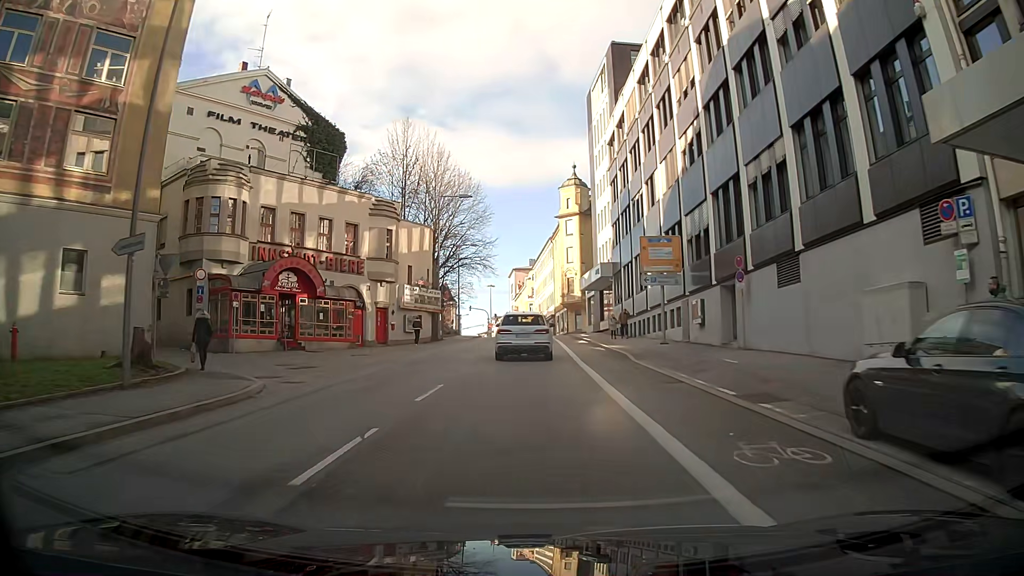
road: tertiary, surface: asphalt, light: Day
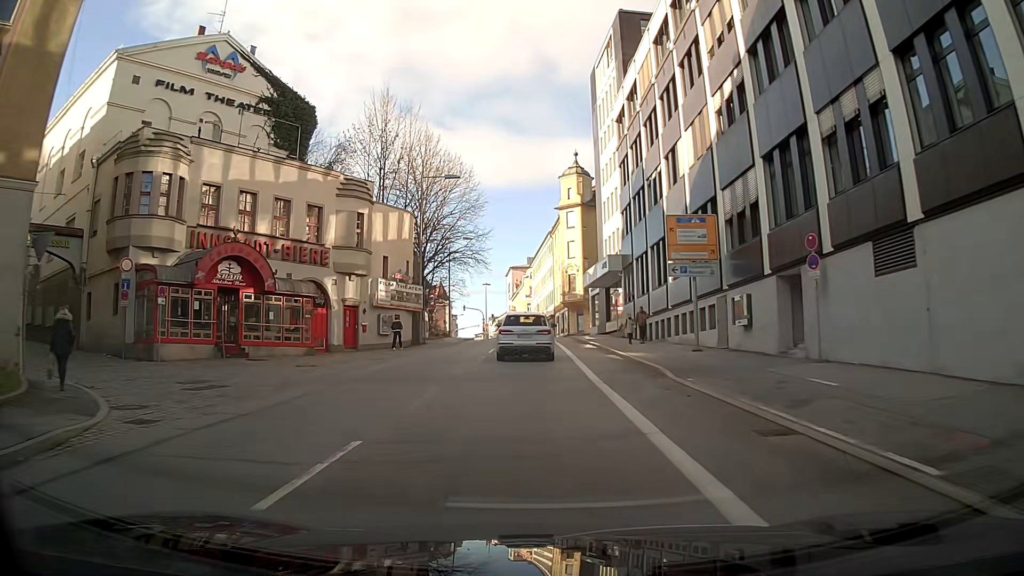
(0.0, +6.7) m; 0°
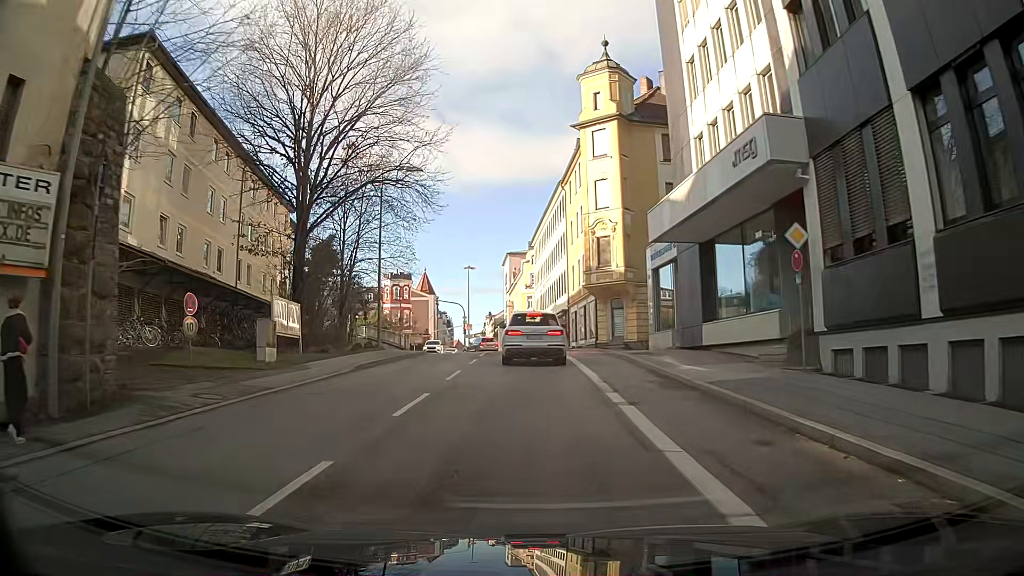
(+0.3, +31.3) m; 0°
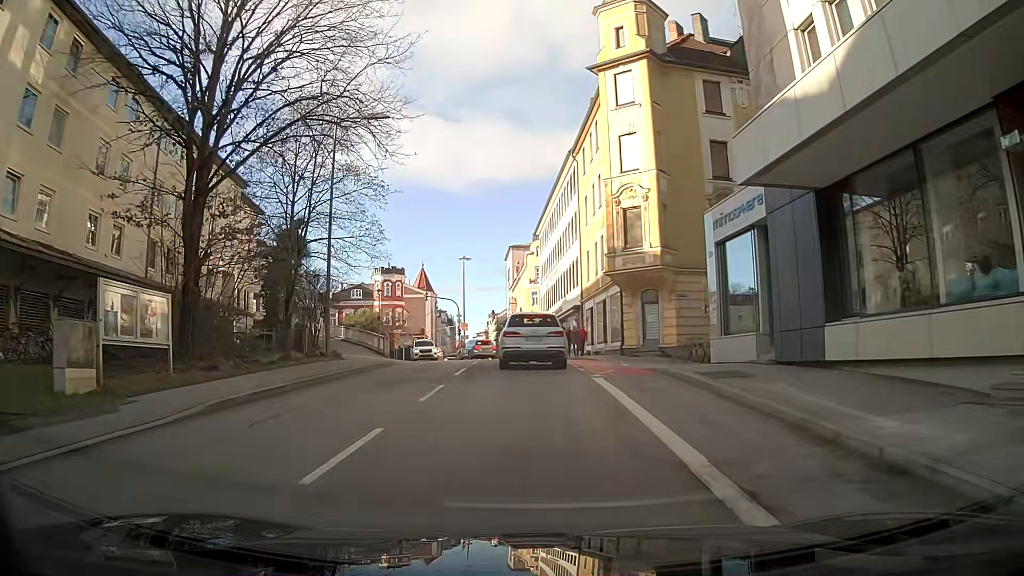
(+0.1, +9.9) m; +1°
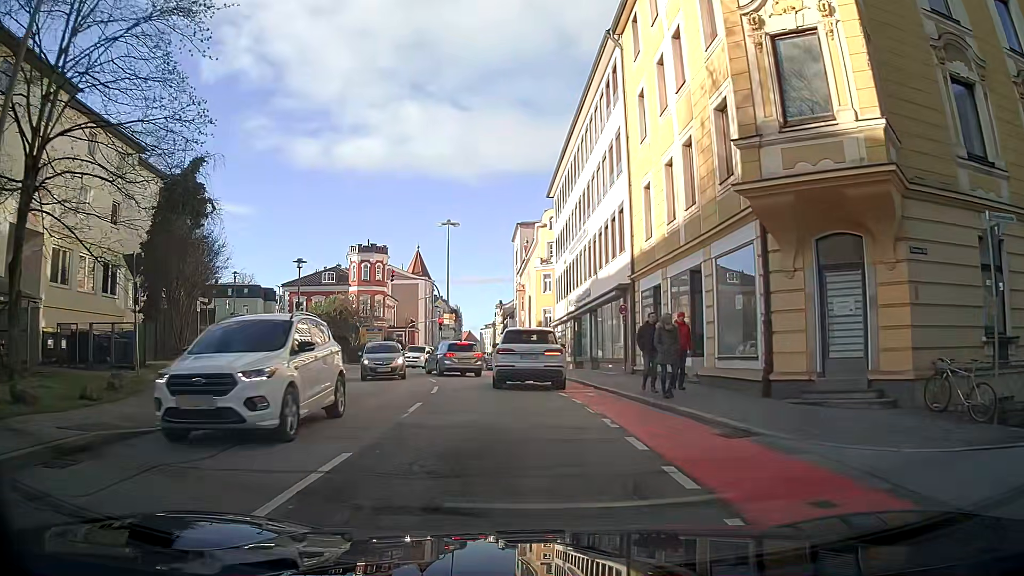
(-0.6, +19.0) m; -3°
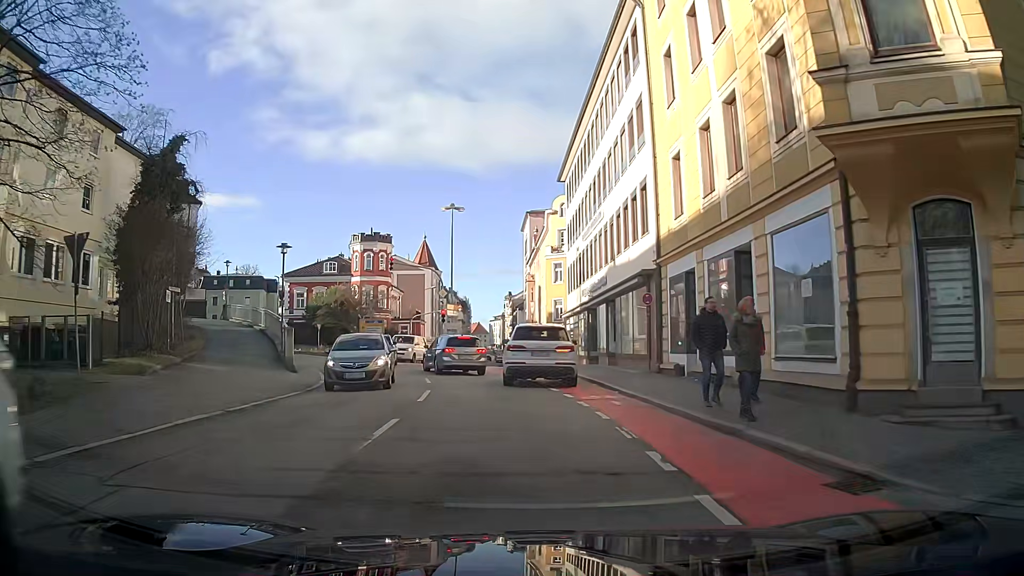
(0.0, +3.3) m; -1°
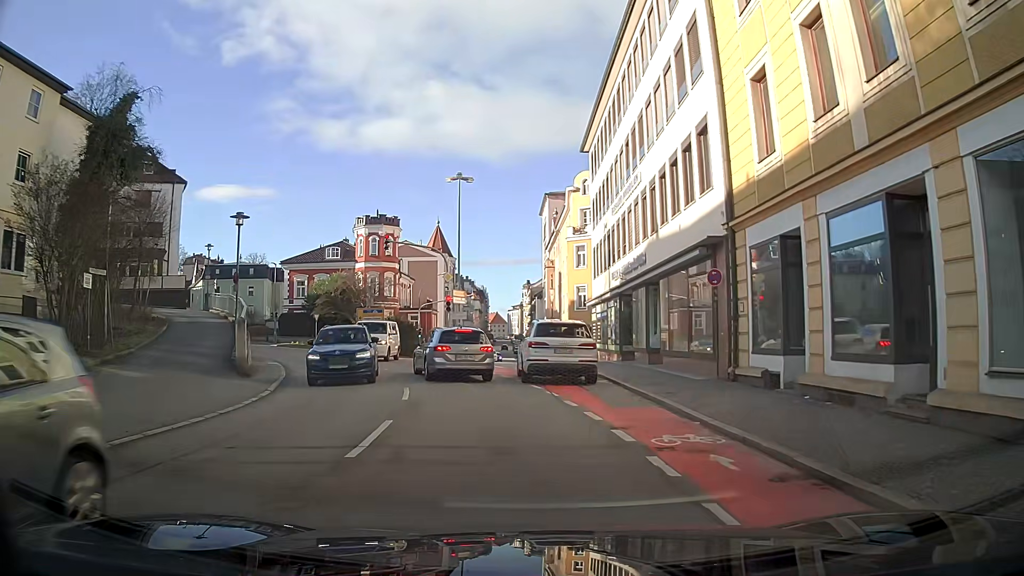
(0.0, +6.2) m; +1°
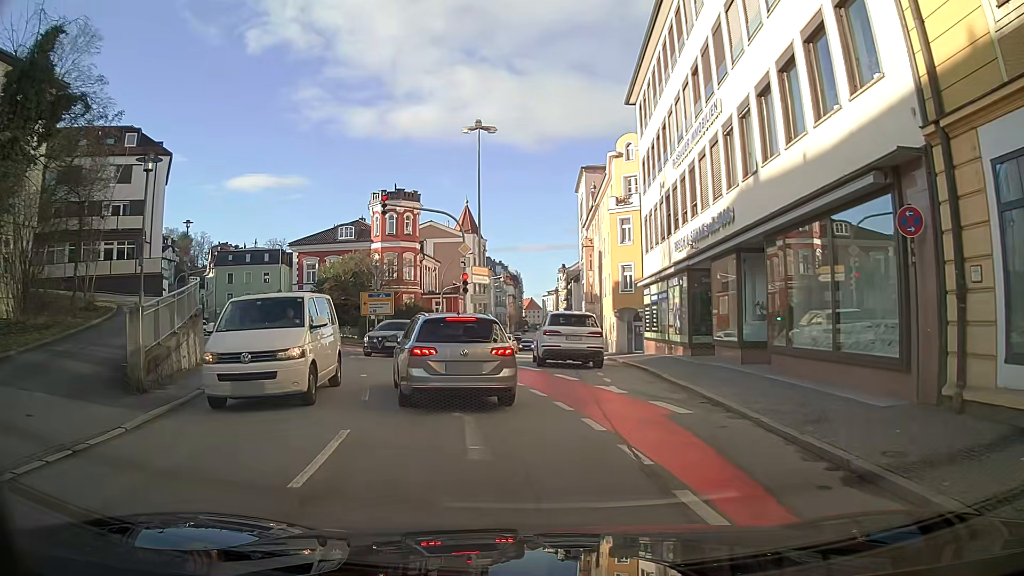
(-0.3, +7.6) m; -4°
(-1, +10) (-3, +20) (-7, +29) (-13, +37) (-18, +46) (-24, +54) (-30, +62) (-36, +70) (-42, +78) (-48, +86) m
